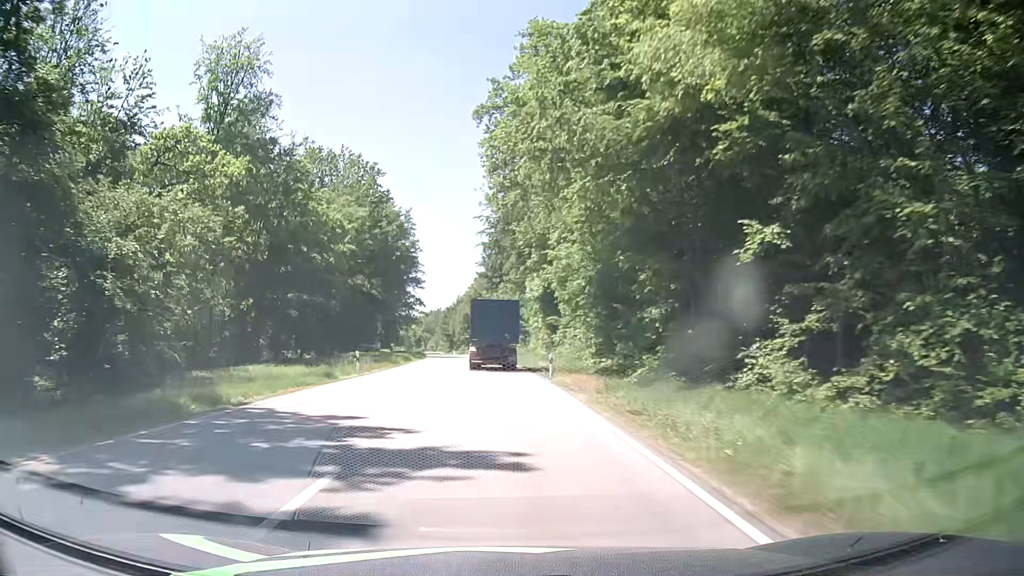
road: secondary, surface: asphalt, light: Day
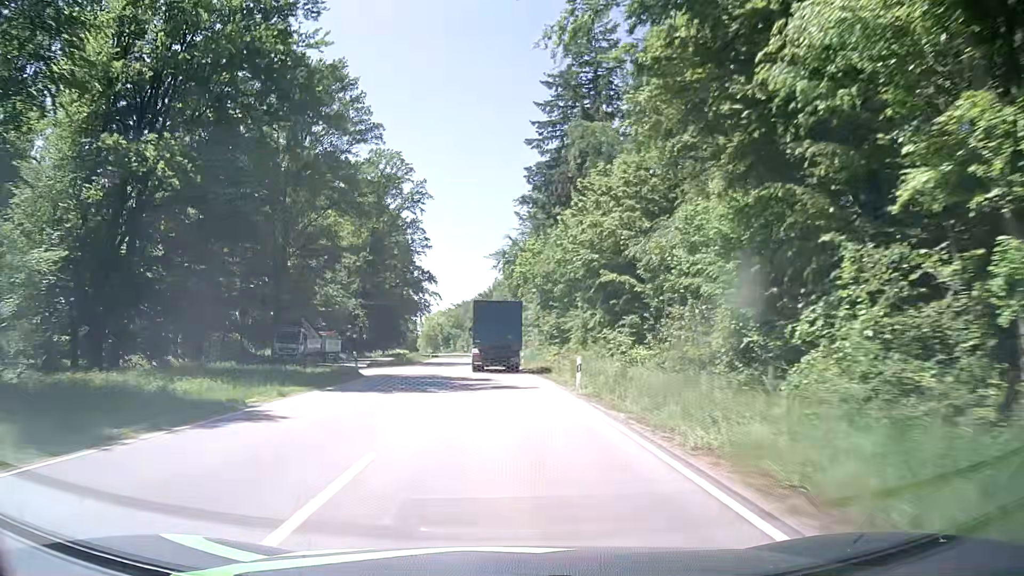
(-2.0, +58.6) m; -4°
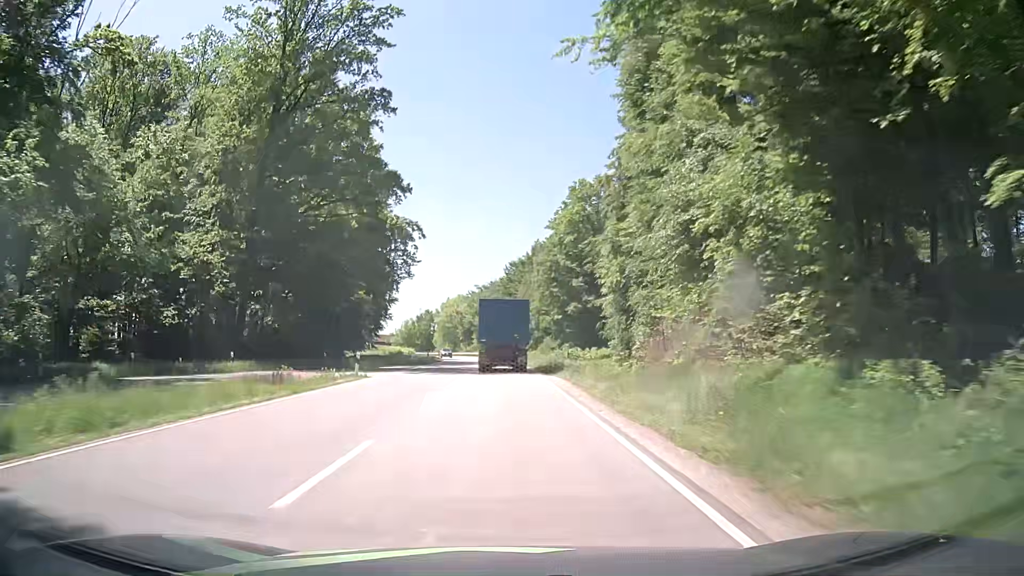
(-2.0, +58.8) m; -4°
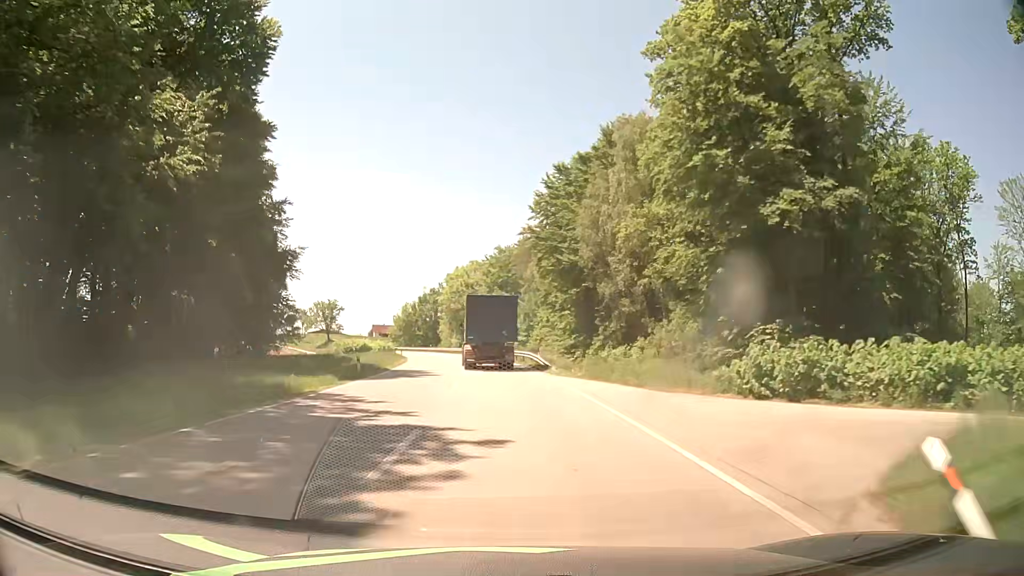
(-0.6, +58.7) m; -2°
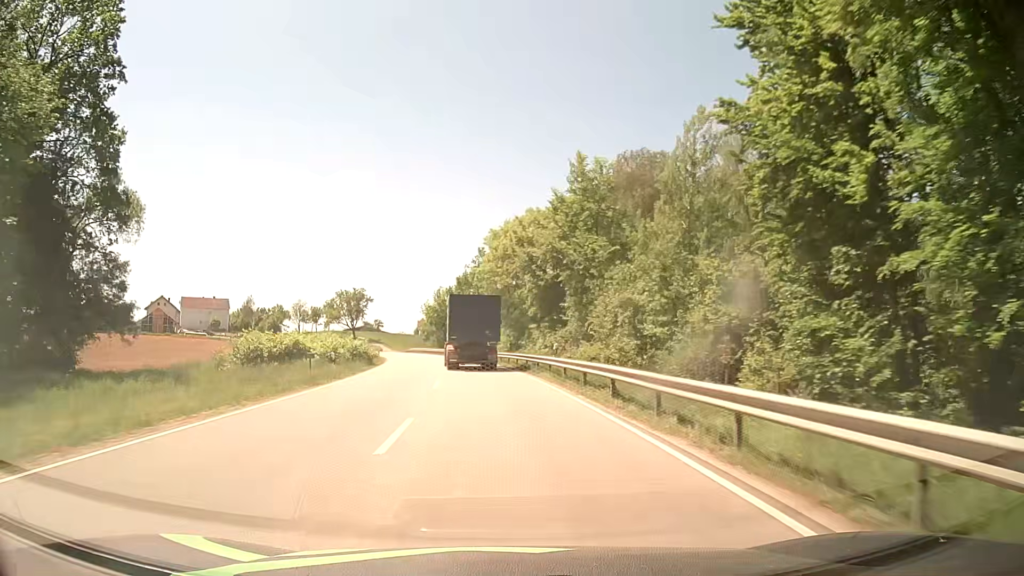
(-1.5, +46.2) m; -5°
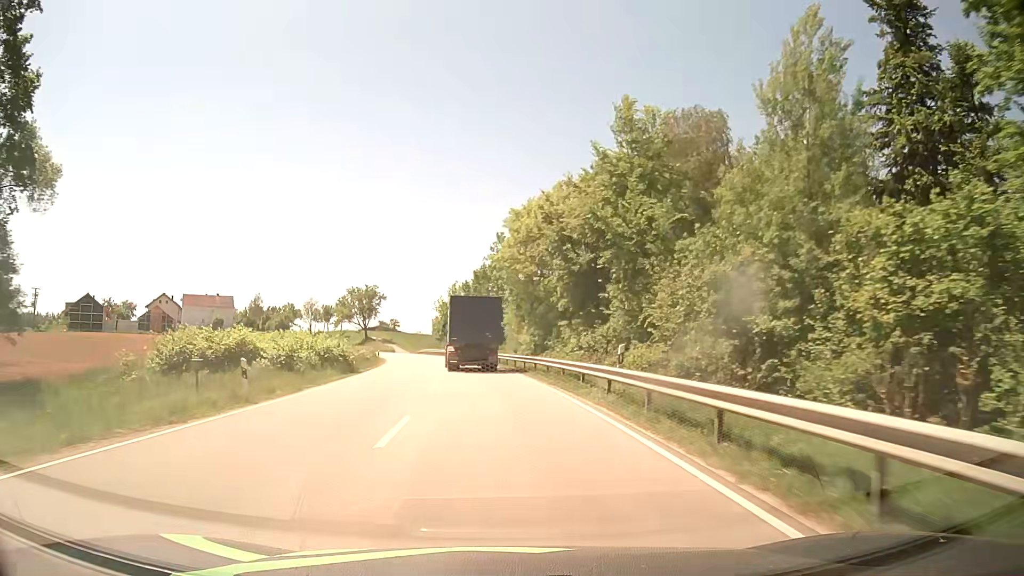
(-0.2, +11.5) m; -1°
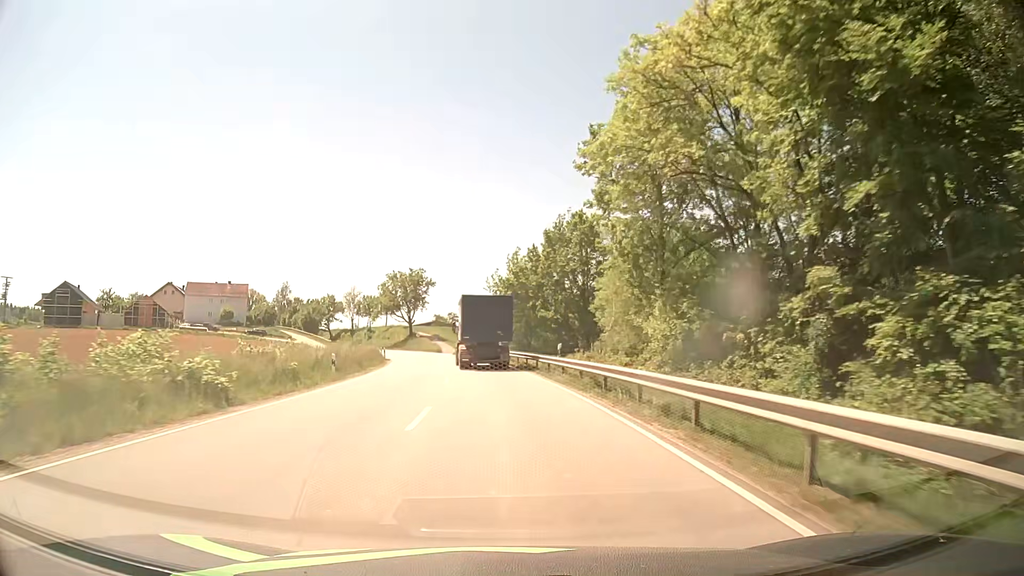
(-2.0, +34.2) m; -6°
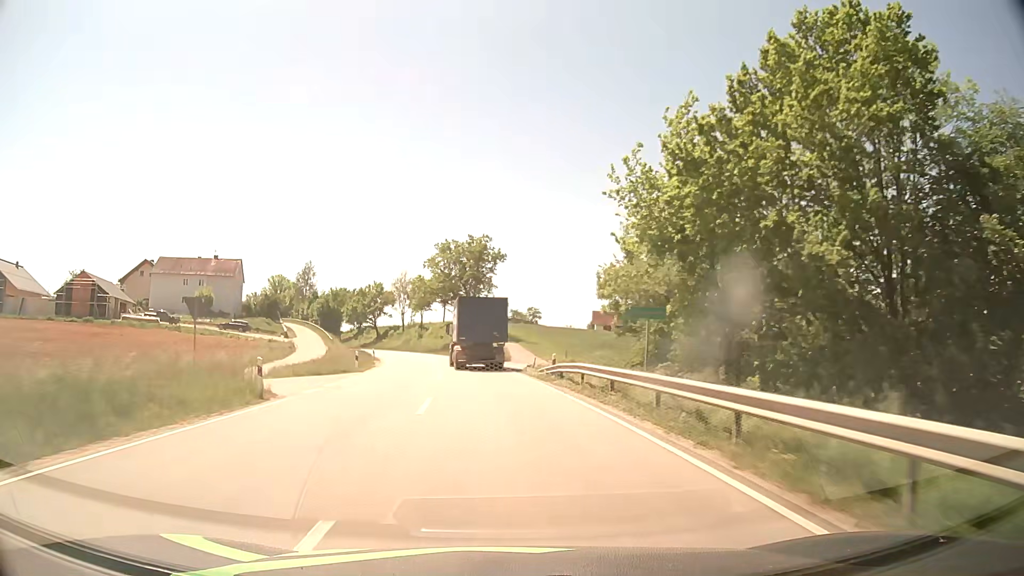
(-2.9, +45.6) m; -7°
(0, +10) (-1, +20) (-1, +30) (-2, +40) (-4, +50) (-5, +60) (-7, +69) (-10, +79) (-12, +89) (-15, +98) m
